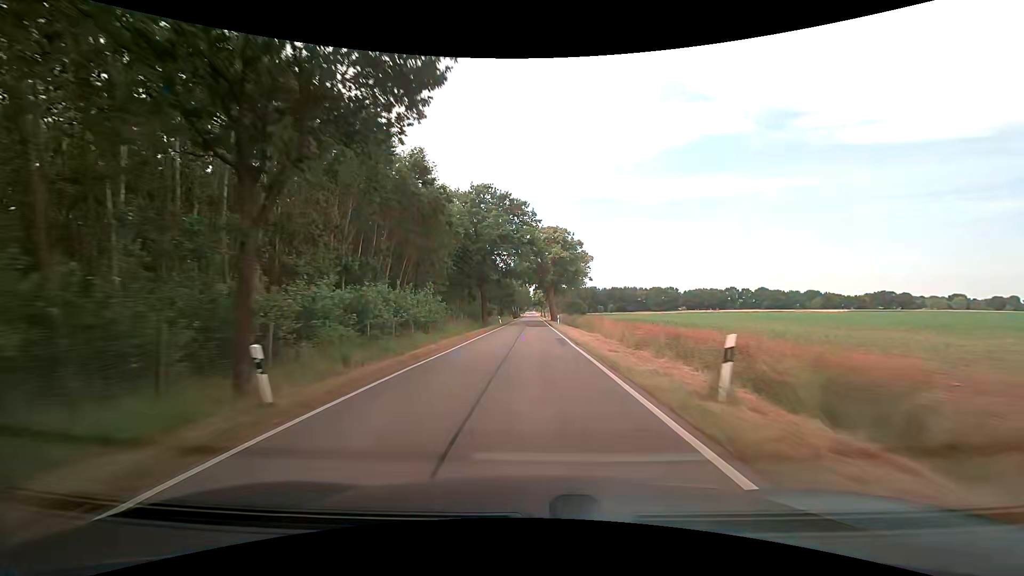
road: tertiary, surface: asphalt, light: Day
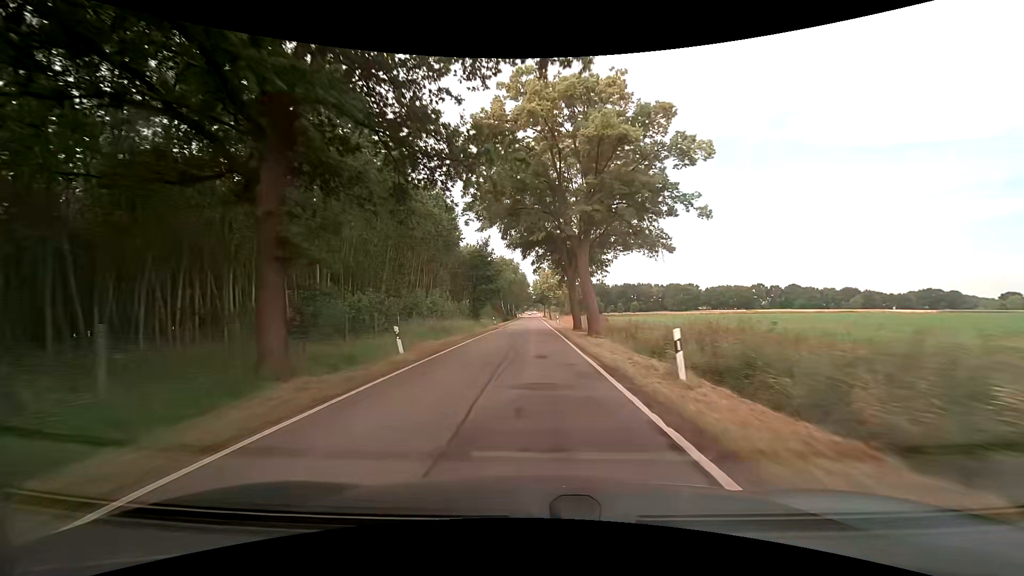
(+0.2, +49.0) m; 0°
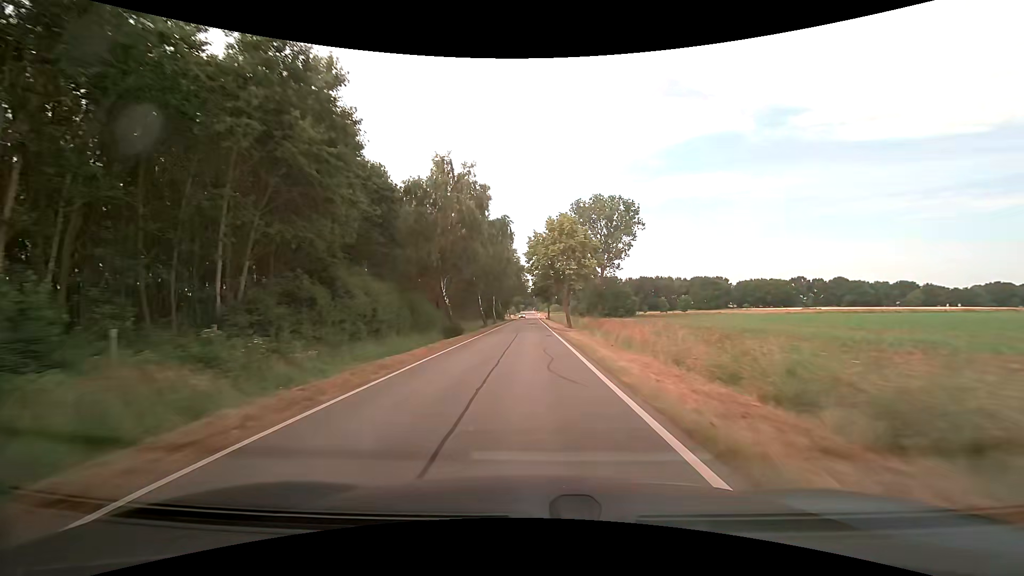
(+0.2, +59.4) m; 0°
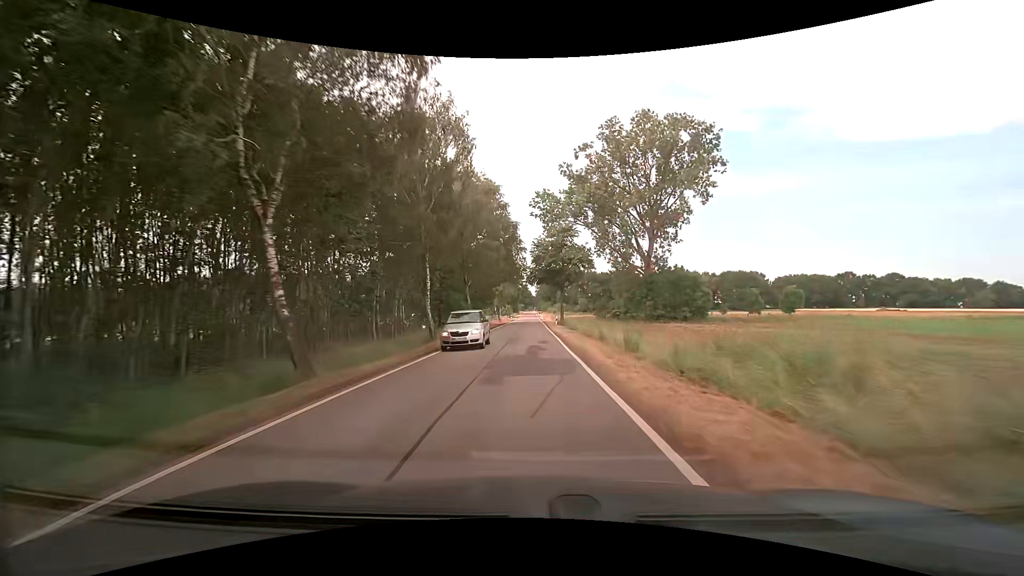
(-0.1, +46.1) m; -1°
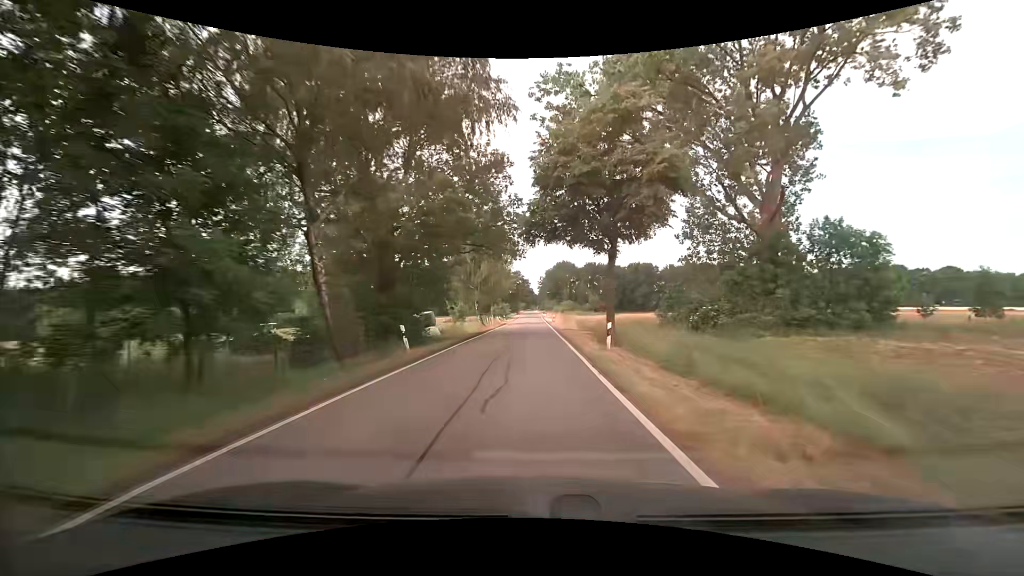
(+0.1, +33.7) m; 0°
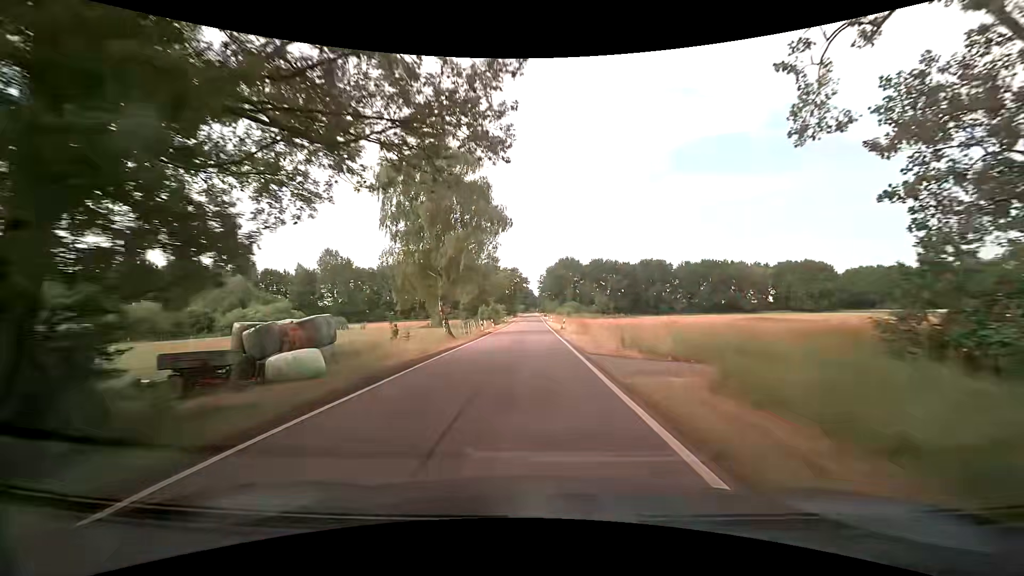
(0.0, +22.1) m; 0°
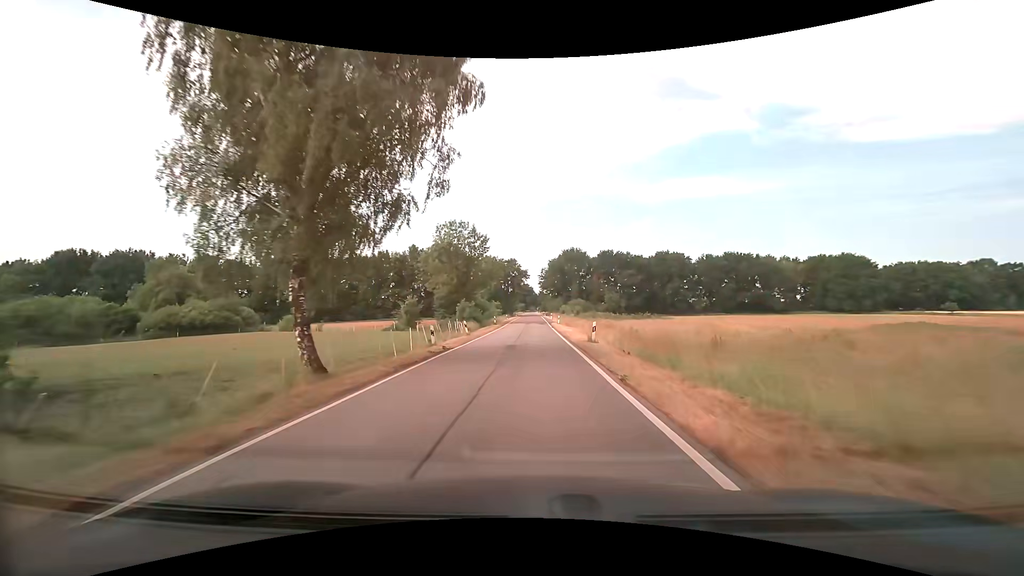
(0.0, +21.8) m; 0°
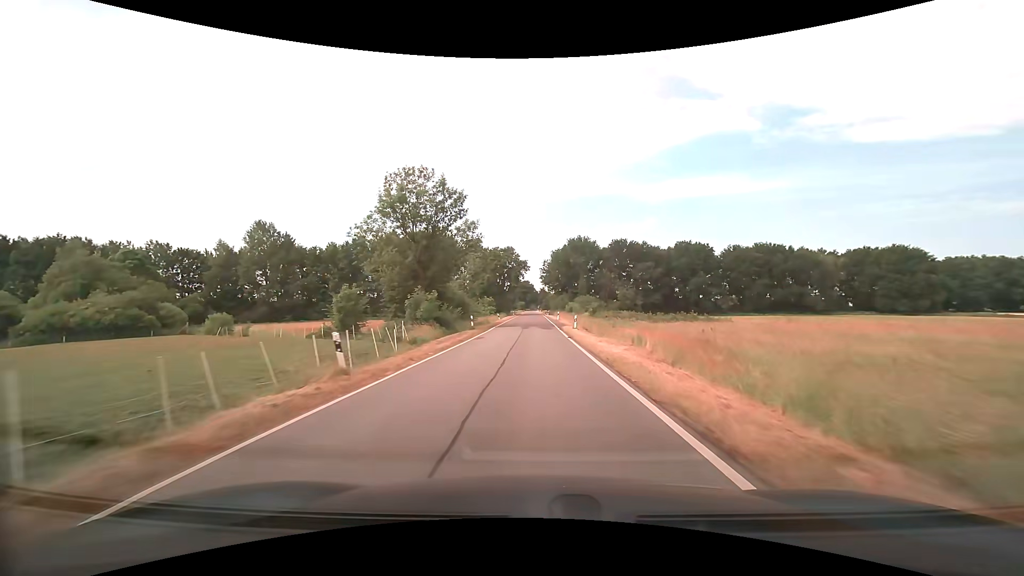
(-0.1, +21.8) m; 0°
(0, +10) (0, +20) (0, +30) (0, +40) (0, +50) (0, +60) (0, +70) (0, +80) (0, +90) (0, +100) m
